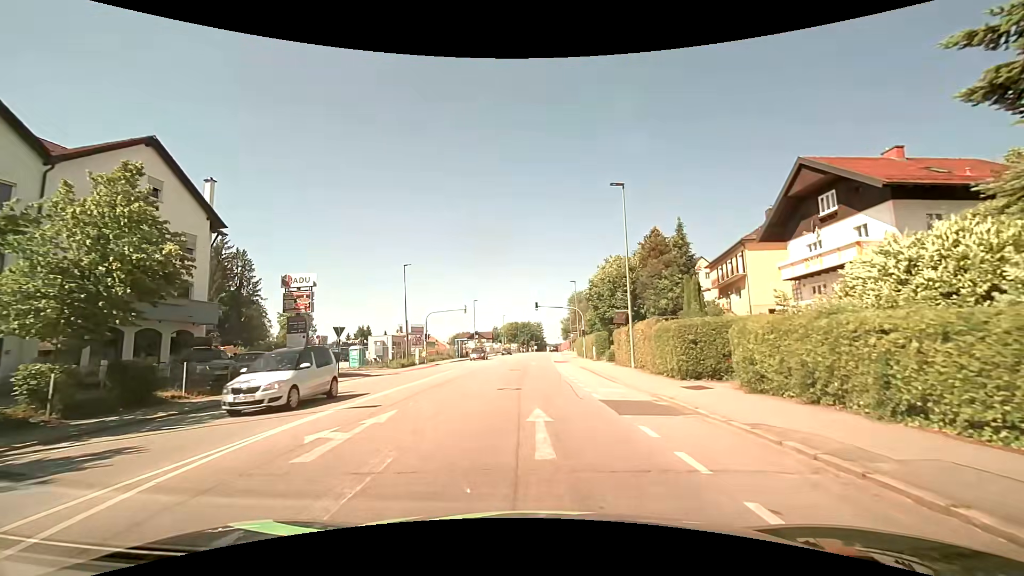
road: tertiary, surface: asphalt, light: Day
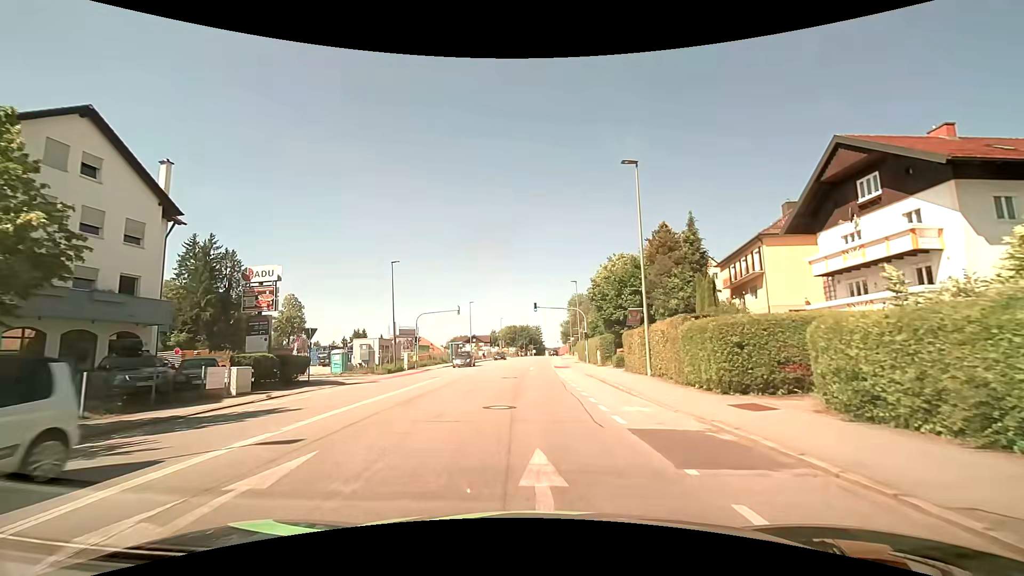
(0.0, +4.0) m; 0°
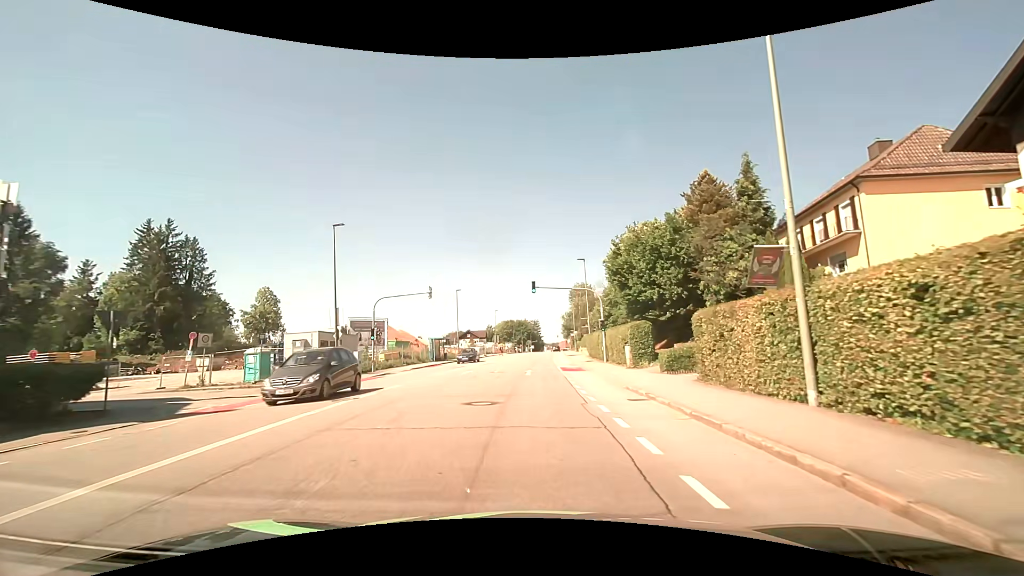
(+0.1, +13.4) m; 0°
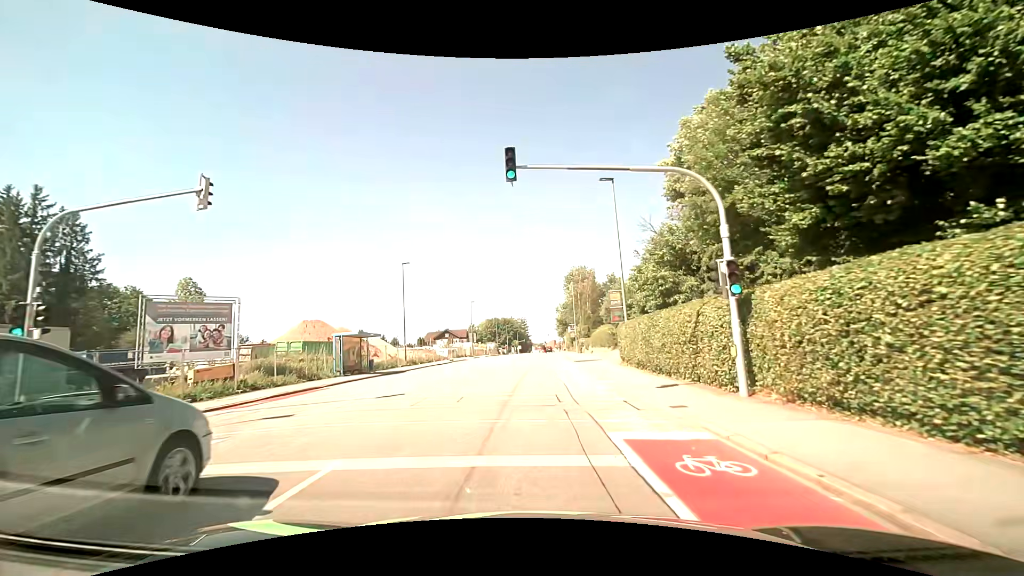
(+0.2, +25.4) m; +1°
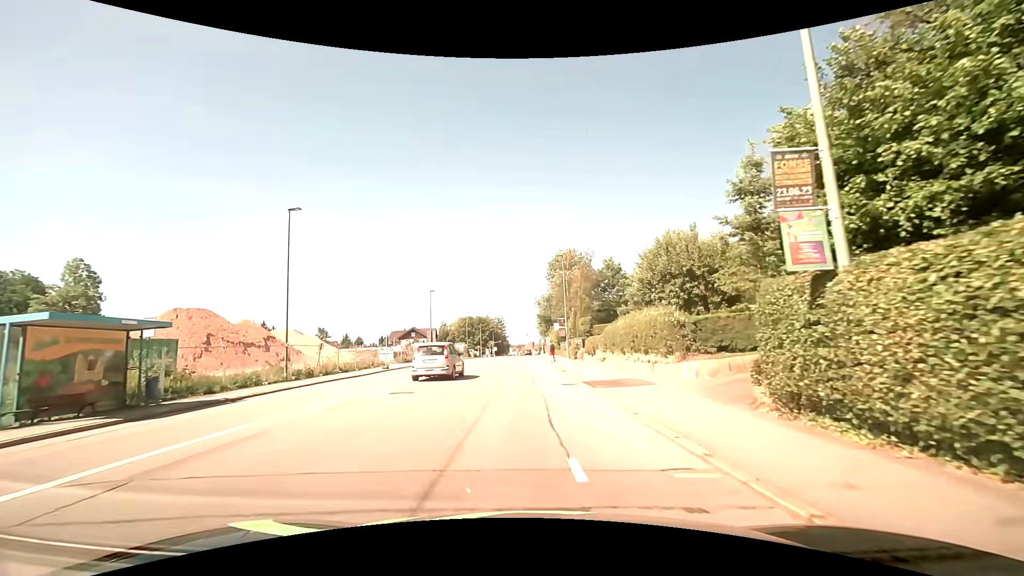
(+0.5, +19.8) m; +3°
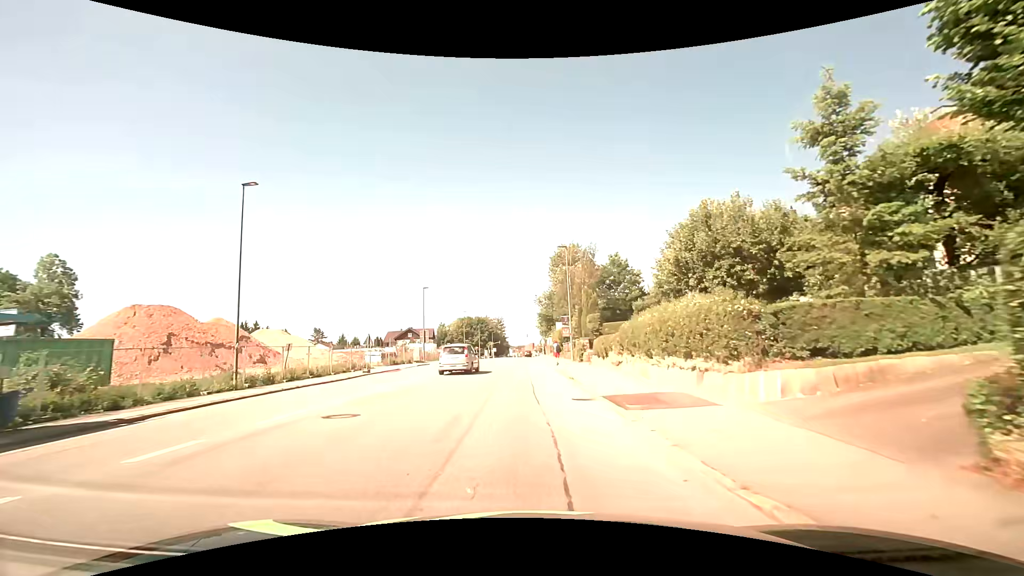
(0.0, +5.0) m; 0°
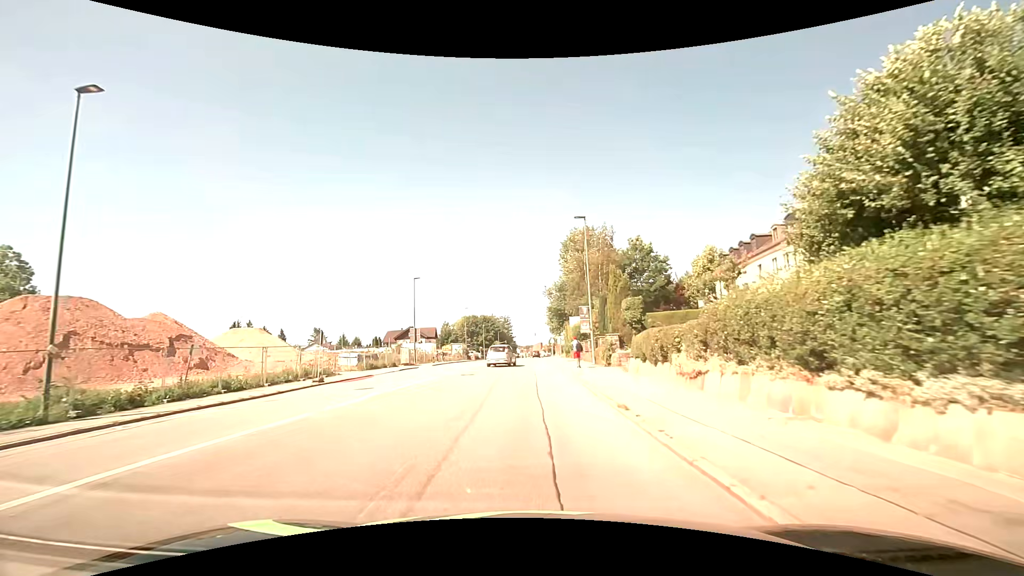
(-0.1, +10.0) m; -1°
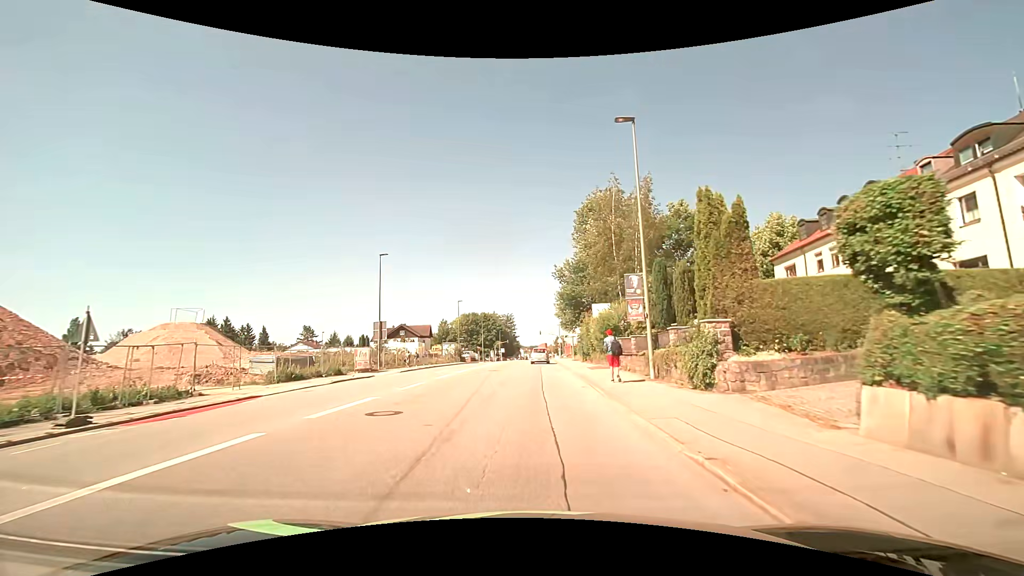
(0.0, +15.4) m; 0°
(0, +10) (0, +20) (0, +30) (0, +40) (0, +50) (0, +60) (+1, +70) (+1, +80) (+1, +90) (+1, +100) m
